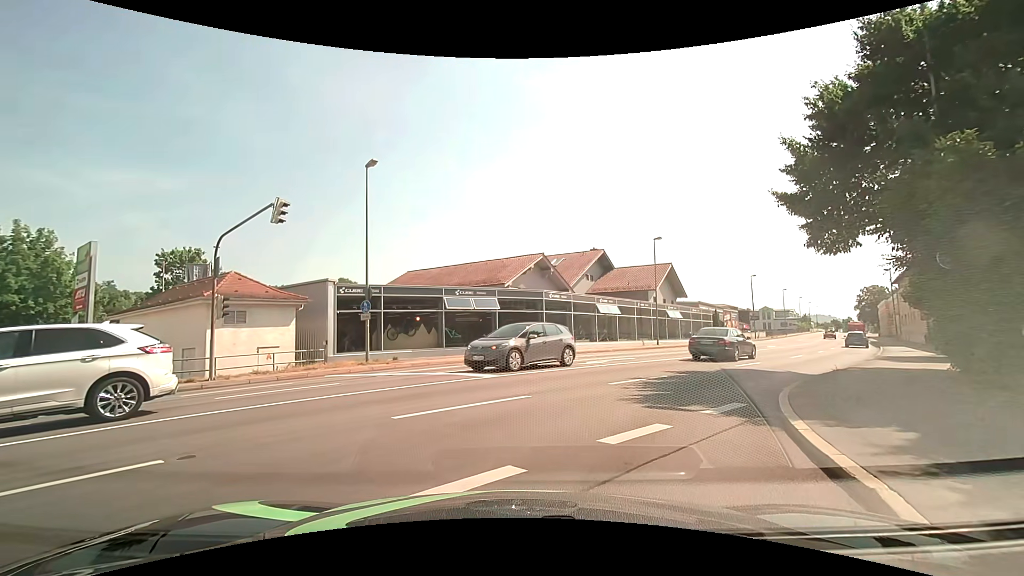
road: tertiary_link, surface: asphalt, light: Day
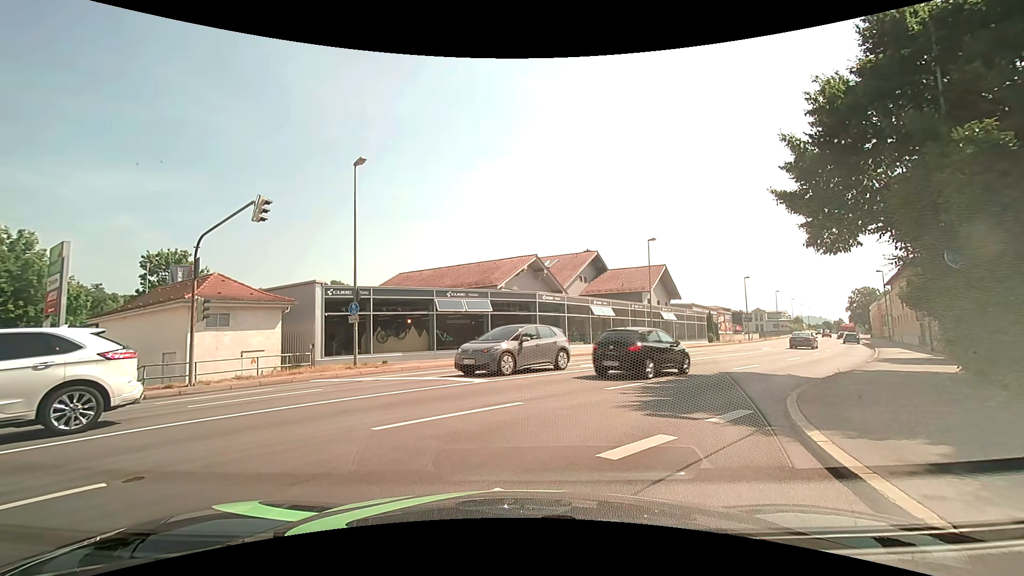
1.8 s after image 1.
(0.0, +0.6) m; 0°
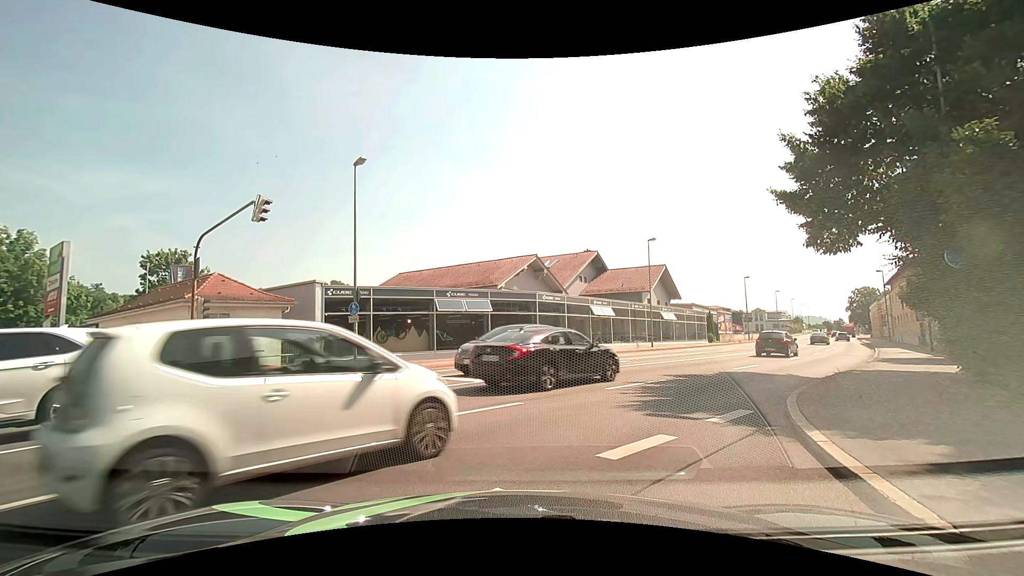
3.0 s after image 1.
(0.0, 0.0) m; 0°
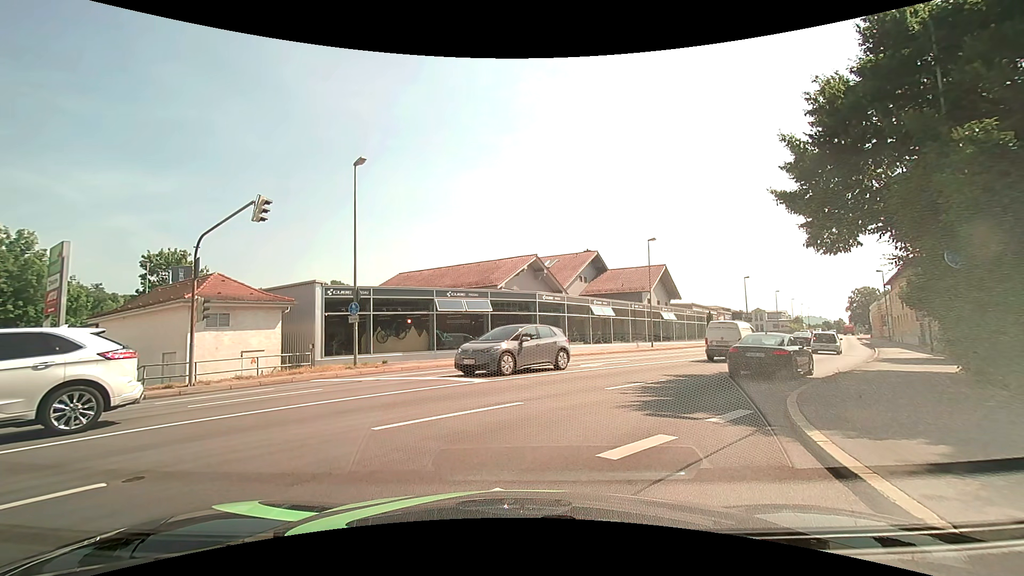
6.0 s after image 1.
(0.0, 0.0) m; 0°
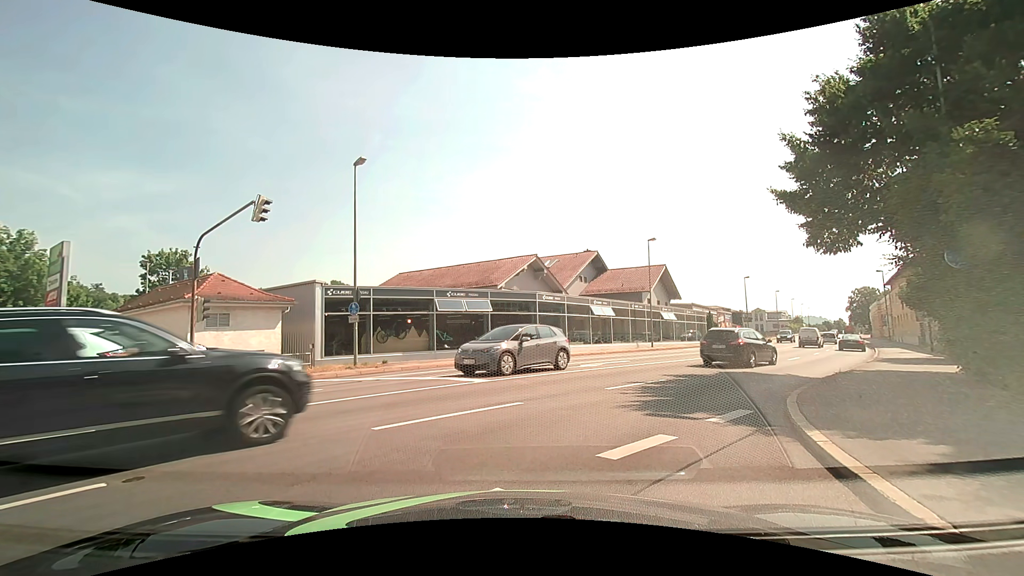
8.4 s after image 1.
(0.0, 0.0) m; 0°
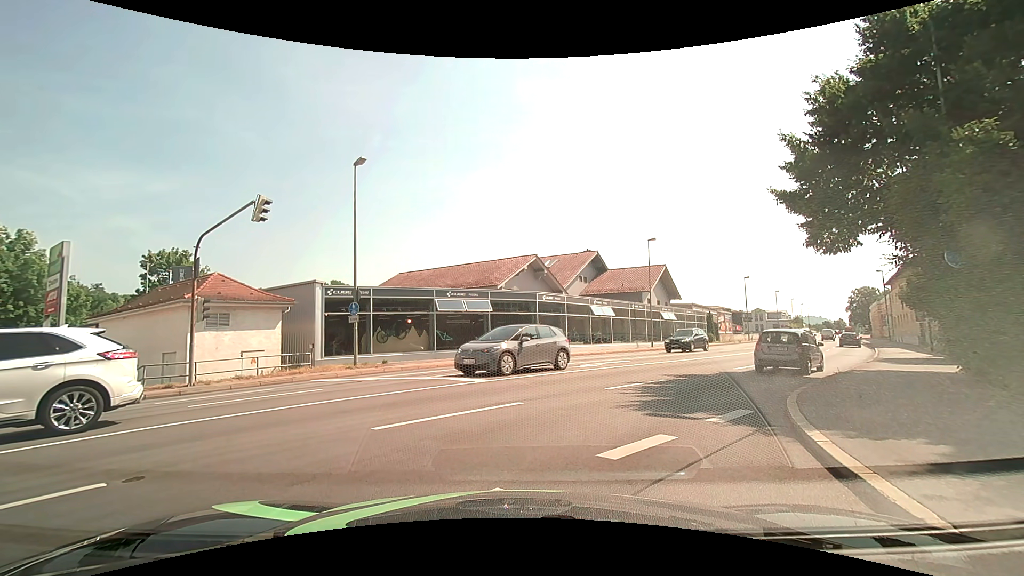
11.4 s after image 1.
(0.0, 0.0) m; 0°
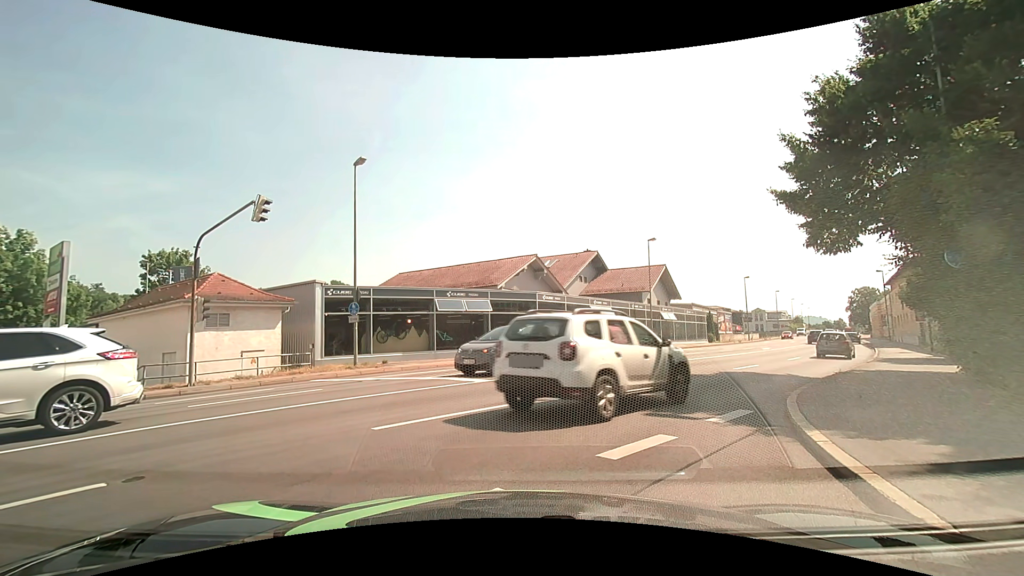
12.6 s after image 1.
(0.0, 0.0) m; 0°
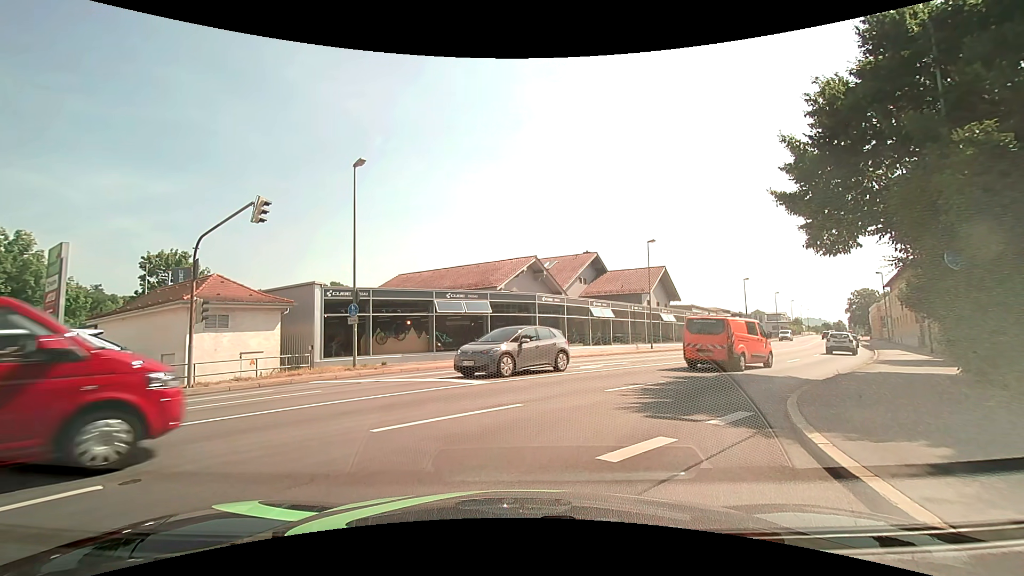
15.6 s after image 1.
(0.0, +0.1) m; 0°
